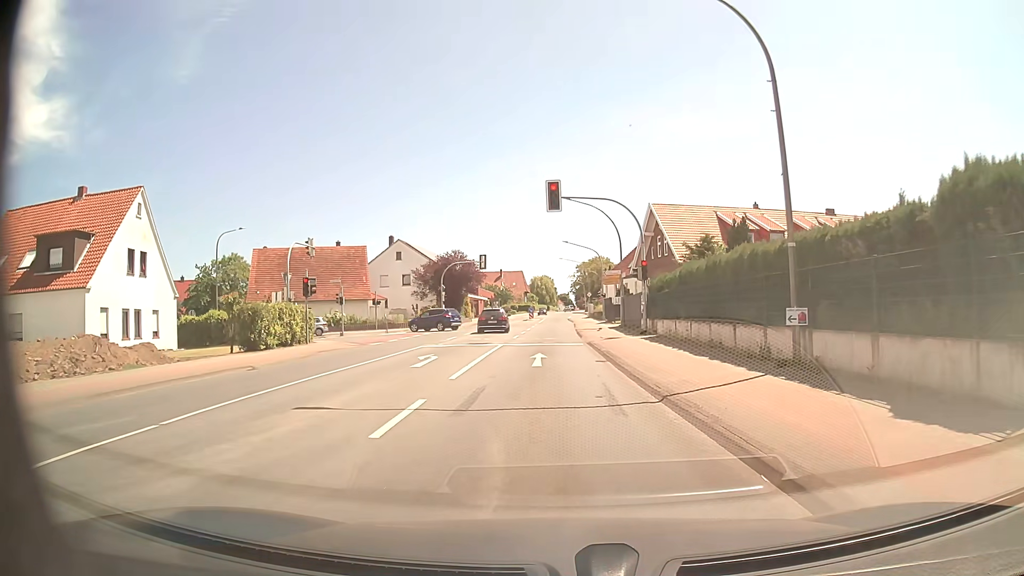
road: primary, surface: asphalt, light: Day
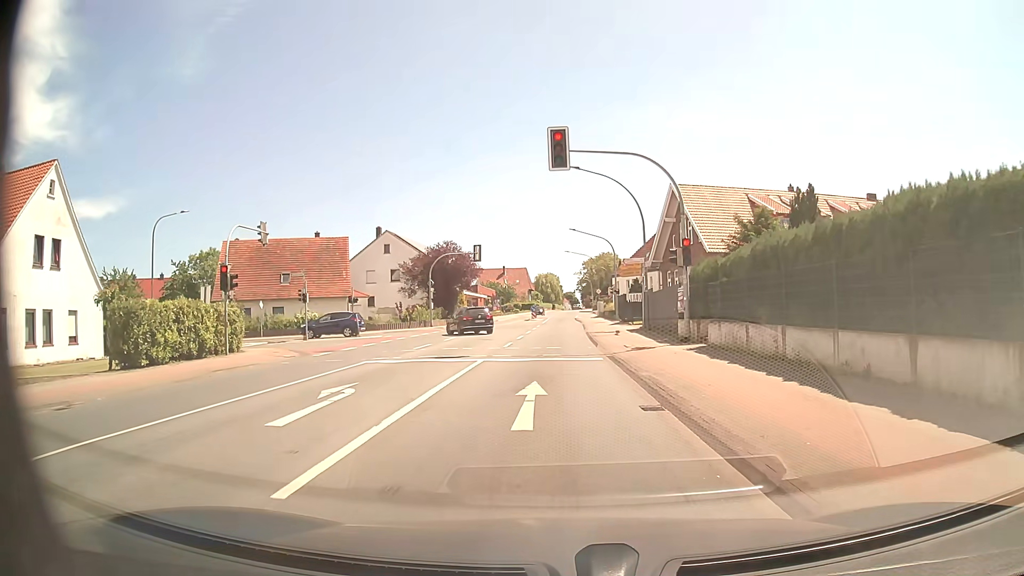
(0.0, +8.4) m; 0°
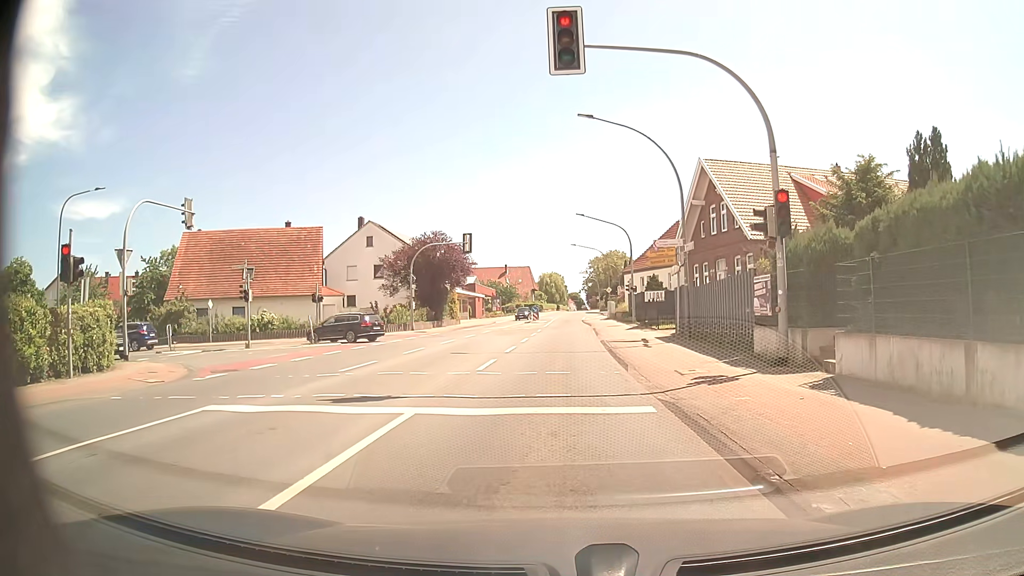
(-0.1, +8.6) m; -1°
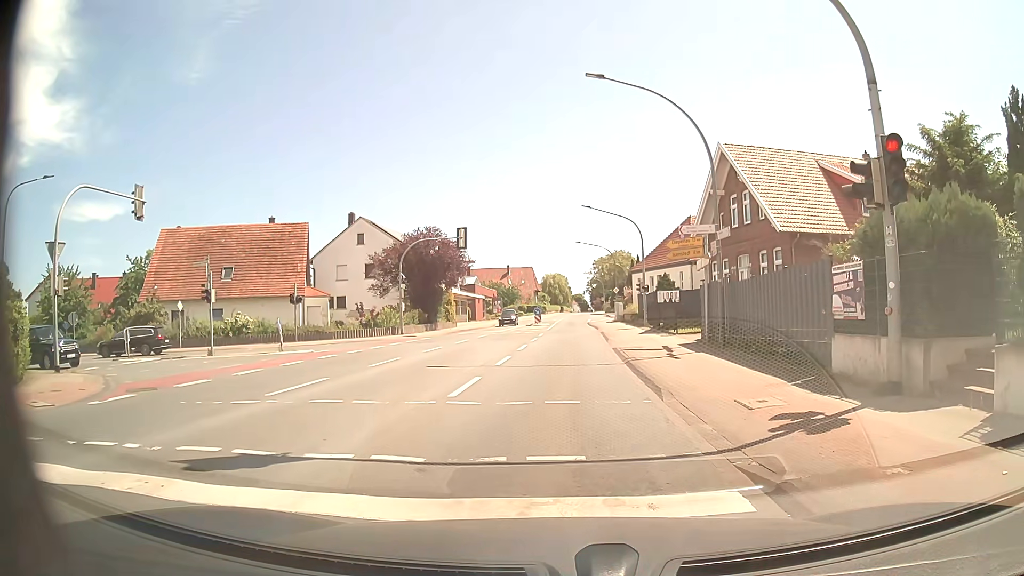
(0.0, +4.0) m; +1°
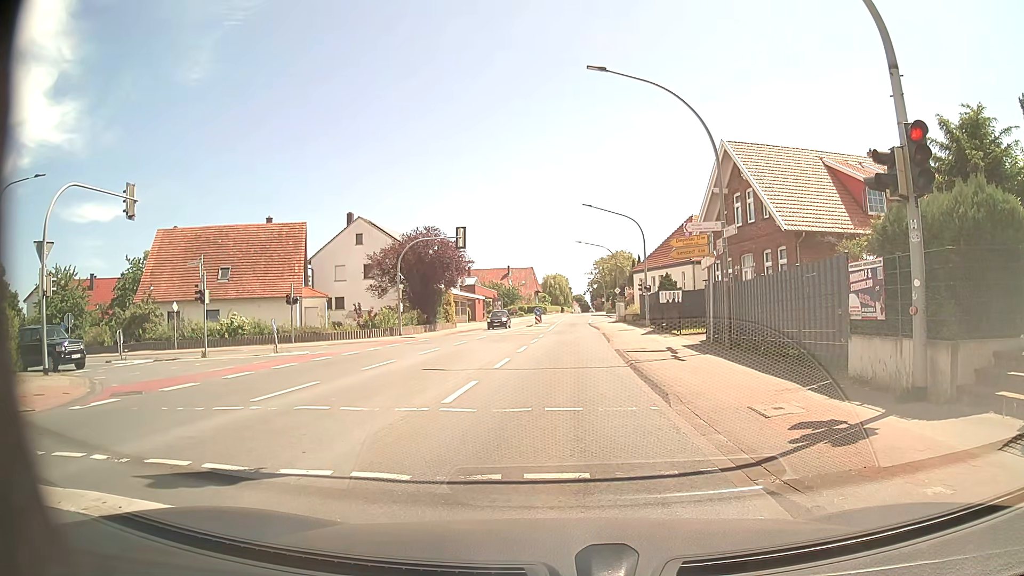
(0.0, +0.6) m; 0°
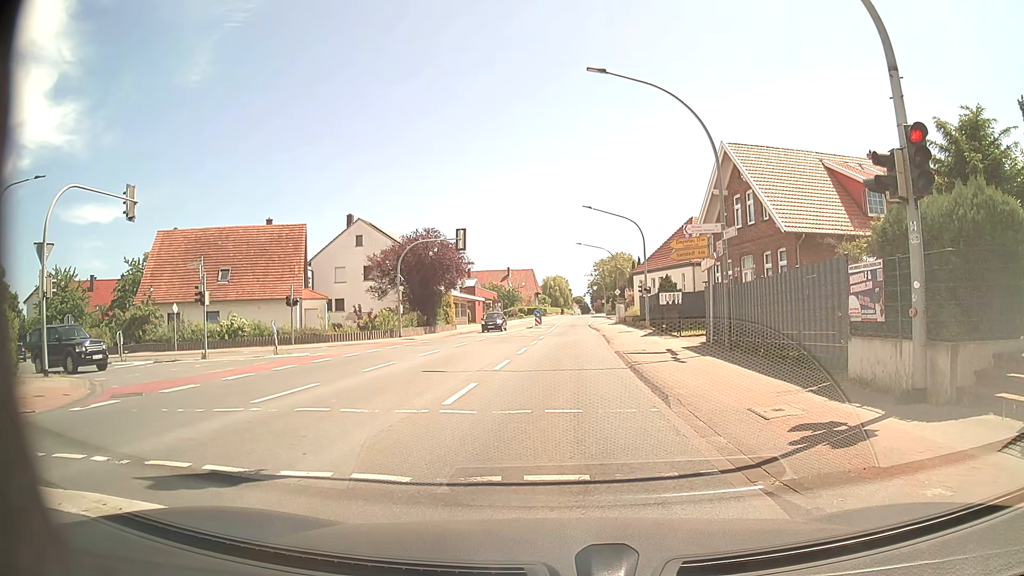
(0.0, 0.0) m; 0°
